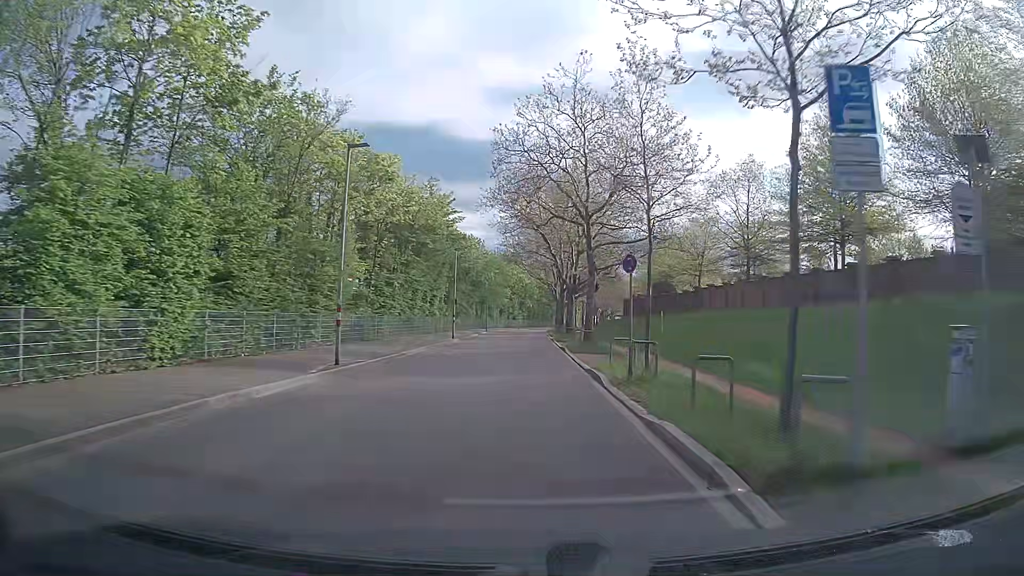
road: tertiary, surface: asphalt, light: Day
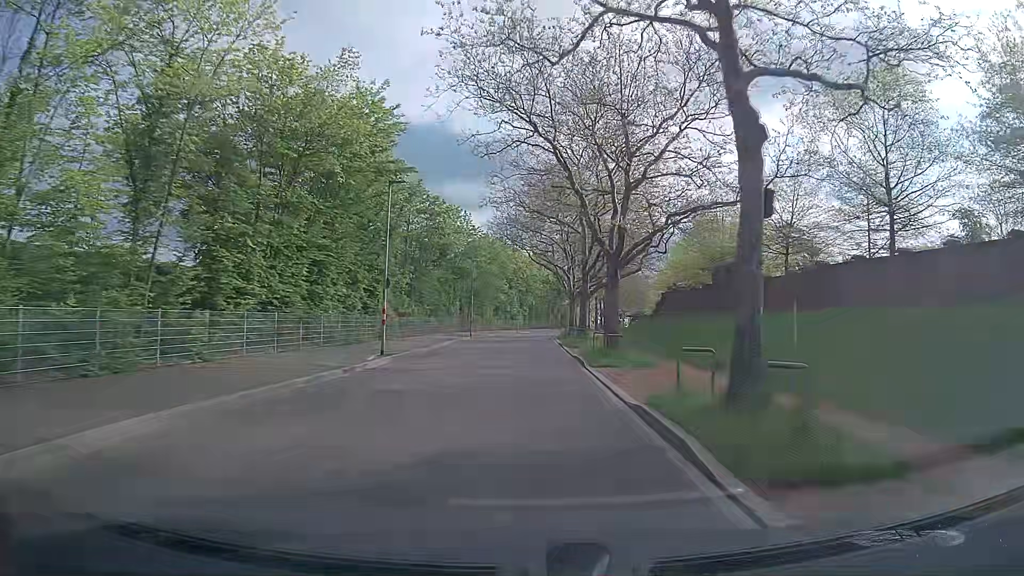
(0.0, +22.7) m; 0°
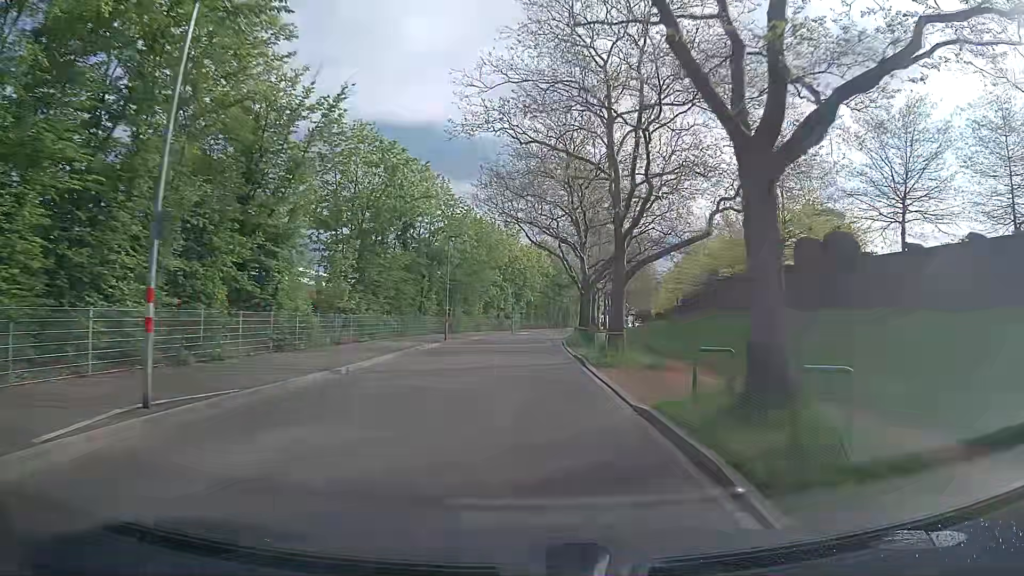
(0.0, +15.3) m; 0°
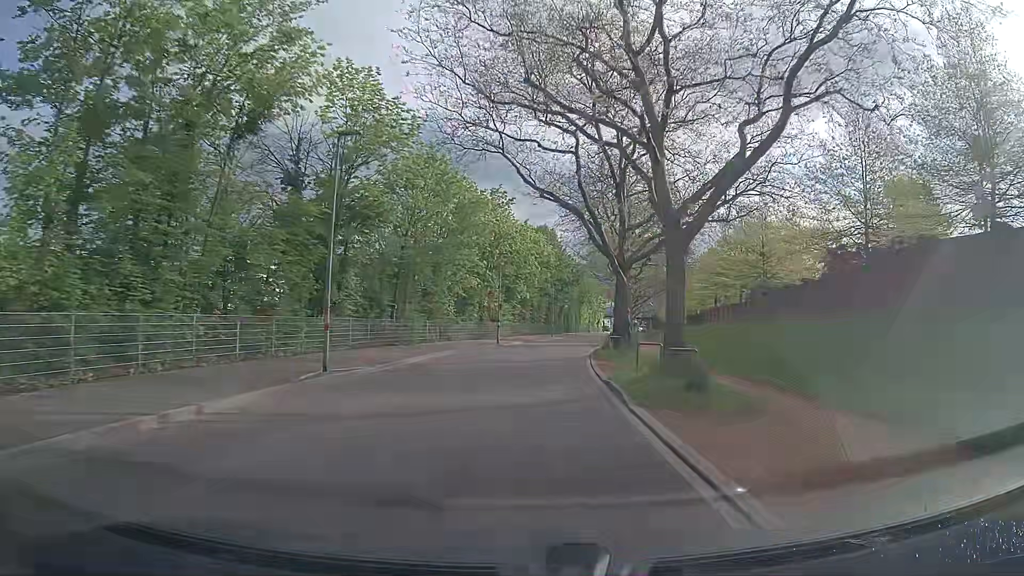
(0.0, +23.1) m; +1°
(0, +10) (0, +20) (+1, +30) (+1, +40) (+3, +50) (+4, +60) (+6, +70) (+7, +80) (+8, +89) (+10, +99) m
